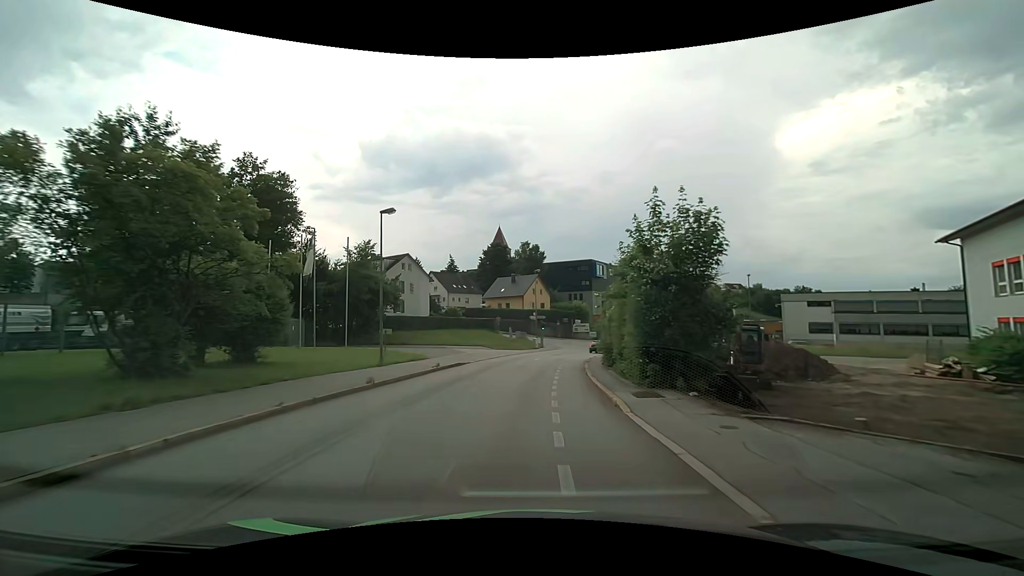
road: residential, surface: asphalt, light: Day
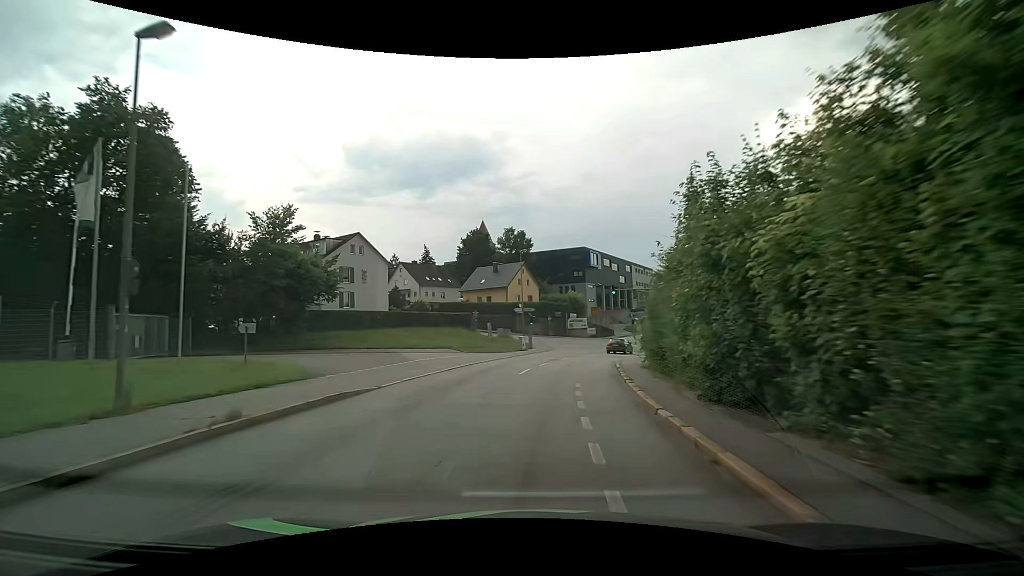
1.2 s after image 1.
(+0.1, +15.2) m; +1°
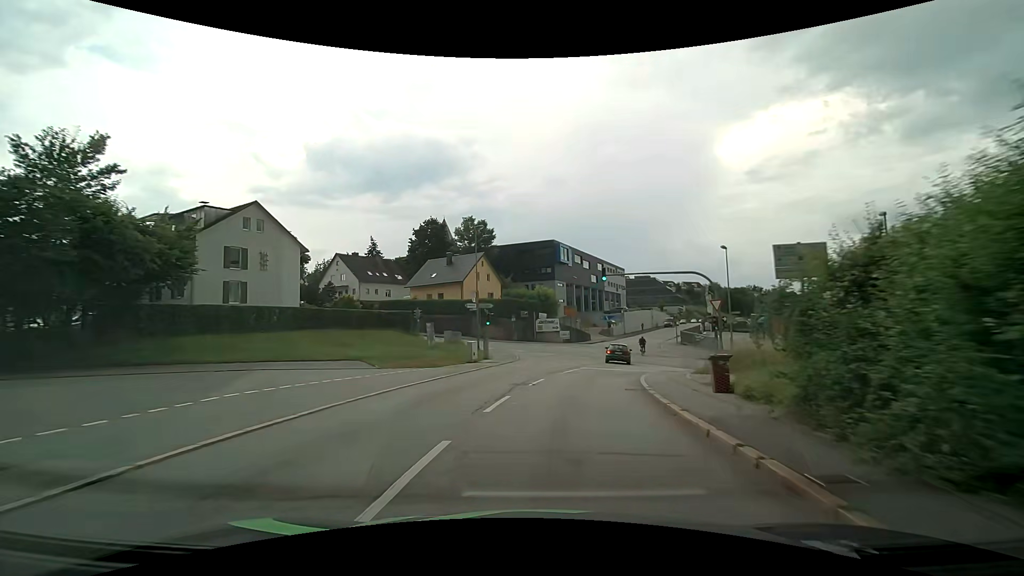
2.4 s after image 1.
(+0.4, +13.8) m; +4°
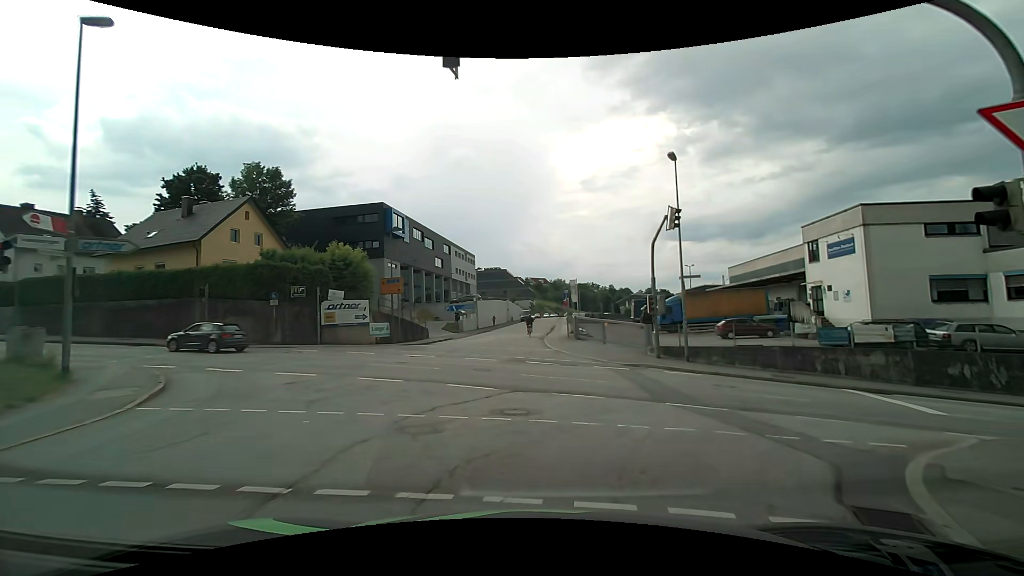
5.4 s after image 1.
(+3.2, +24.5) m; +17°
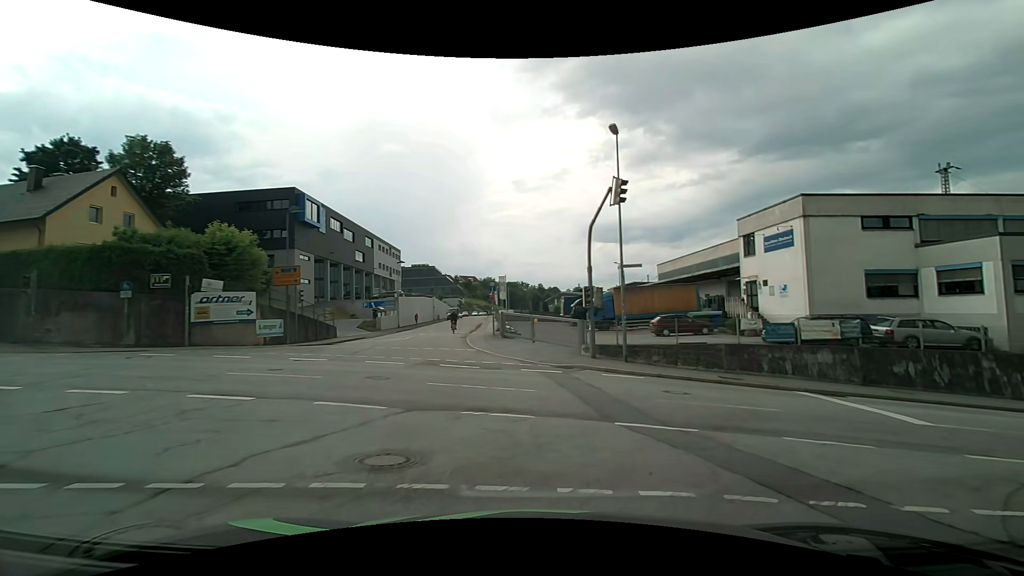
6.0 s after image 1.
(+0.3, +3.7) m; +10°
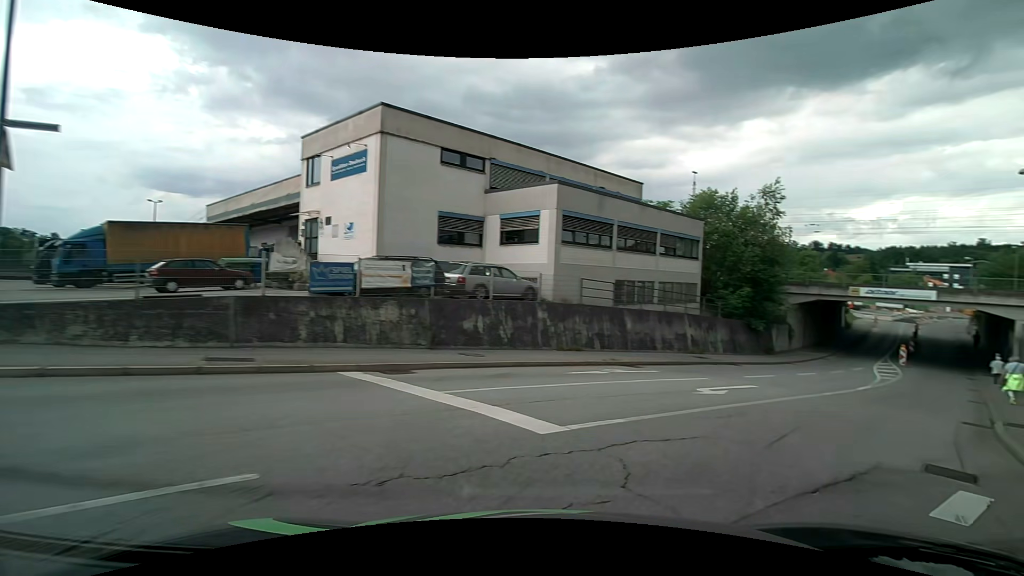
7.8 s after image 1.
(+3.2, +9.1) m; +44°
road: tertiary
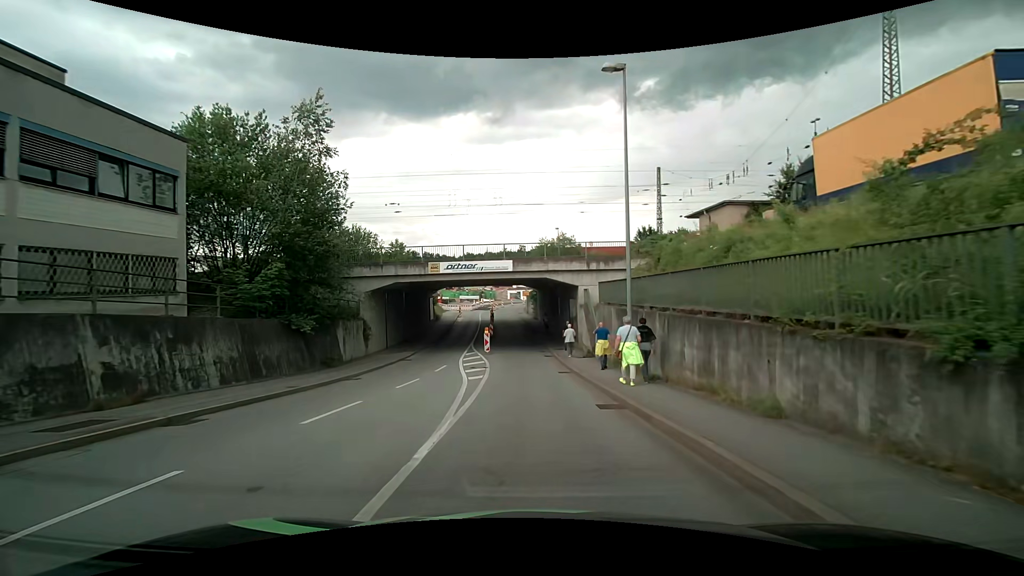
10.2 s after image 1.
(+8.2, +13.5) m; +44°
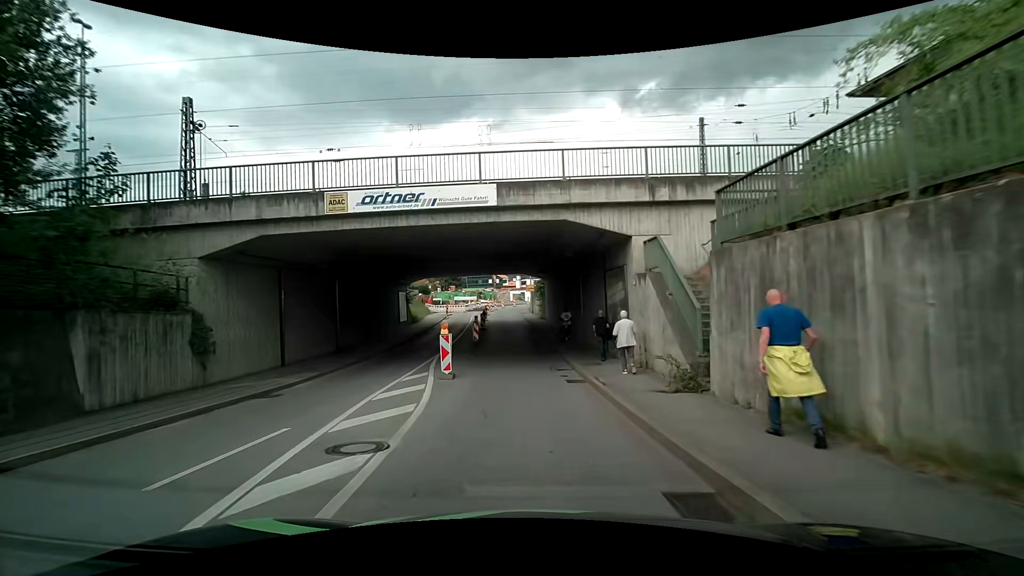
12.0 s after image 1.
(-0.1, +15.8) m; -1°
